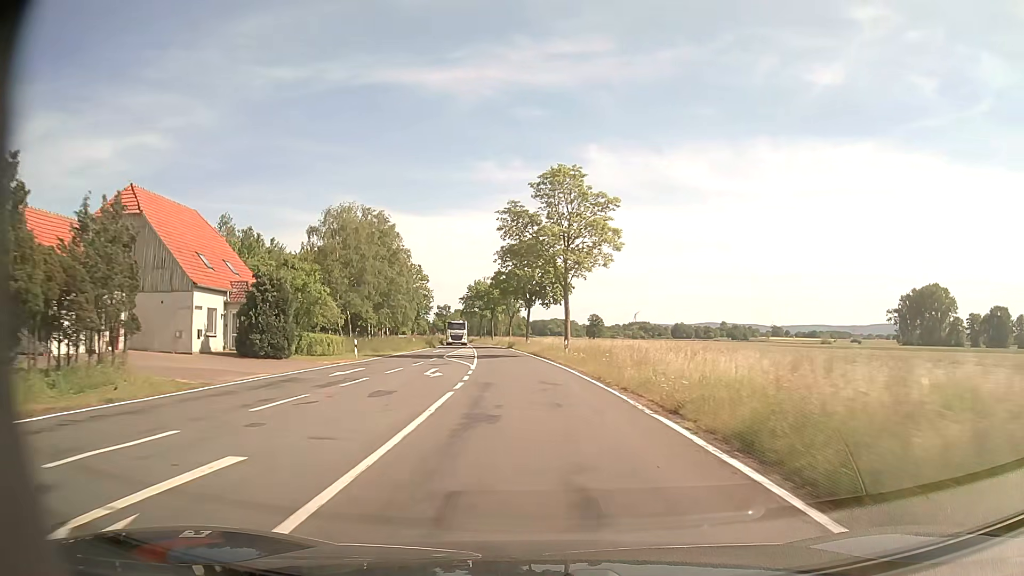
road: tertiary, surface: asphalt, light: Day
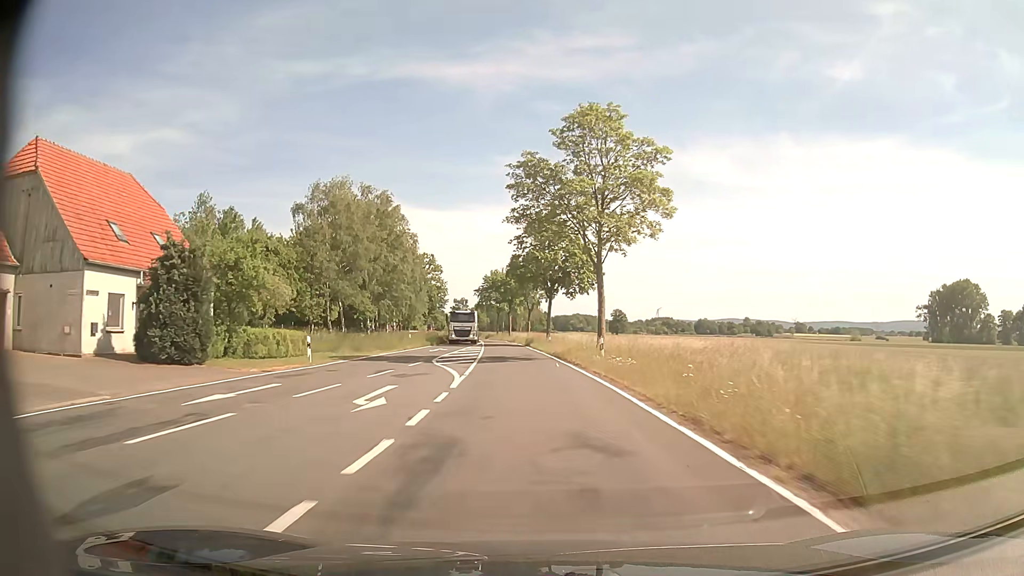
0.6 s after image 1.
(-0.1, +10.7) m; -1°
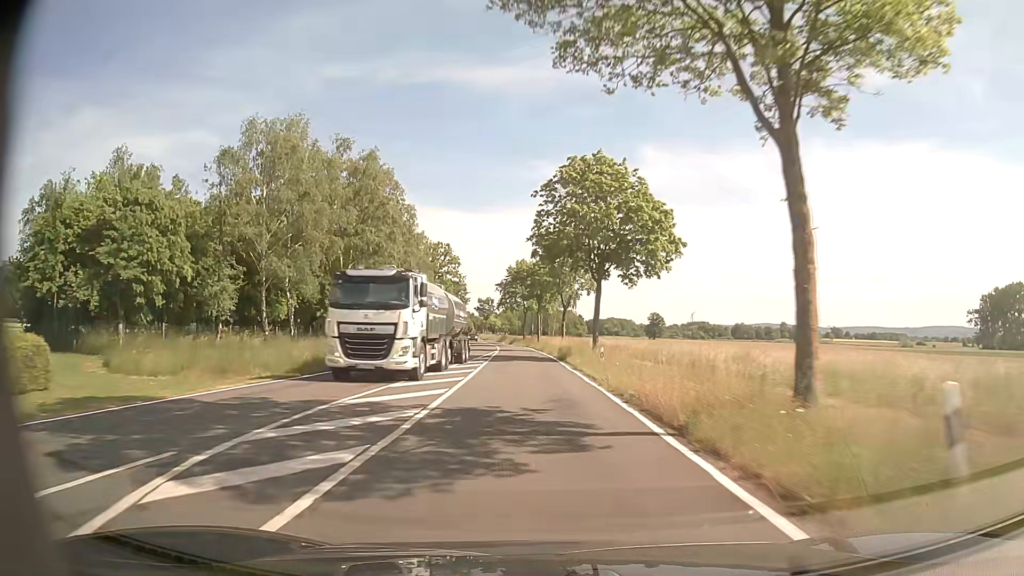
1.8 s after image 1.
(-0.7, +21.5) m; -3°
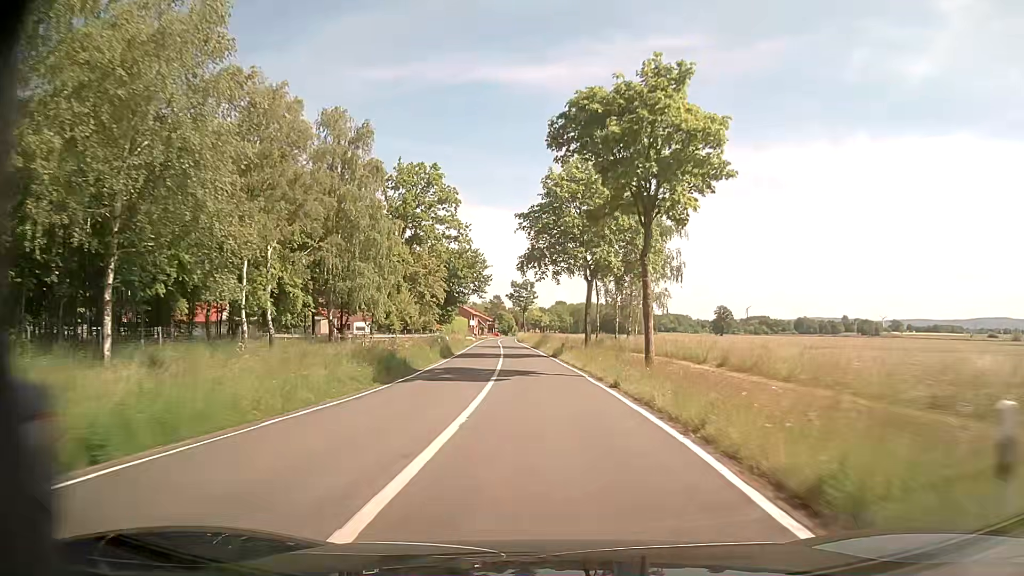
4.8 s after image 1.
(-2.1, +53.7) m; -4°
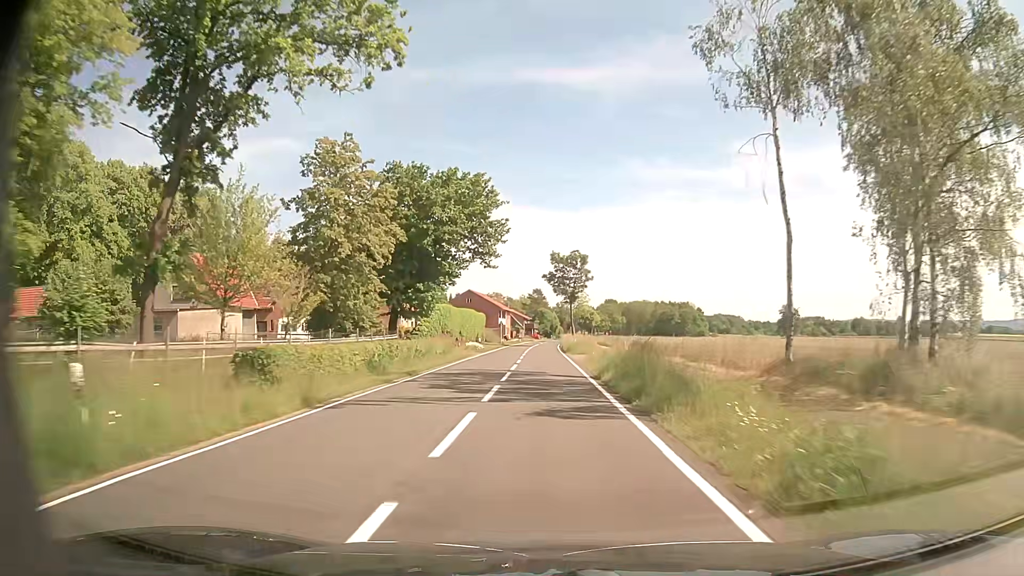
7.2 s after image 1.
(-1.5, +43.0) m; -4°
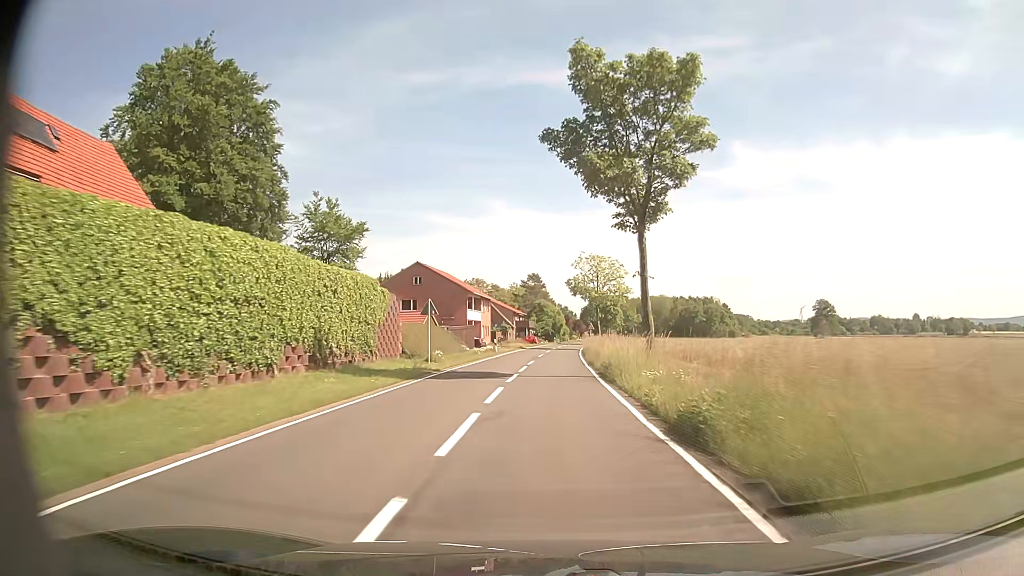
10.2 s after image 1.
(-0.2, +53.9) m; 0°
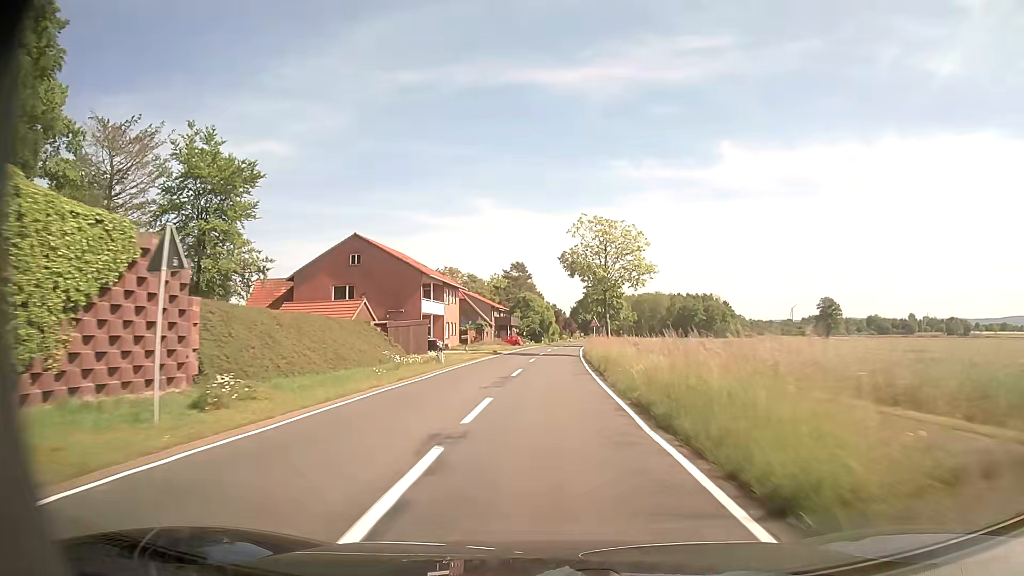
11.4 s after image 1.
(+0.2, +21.6) m; +1°
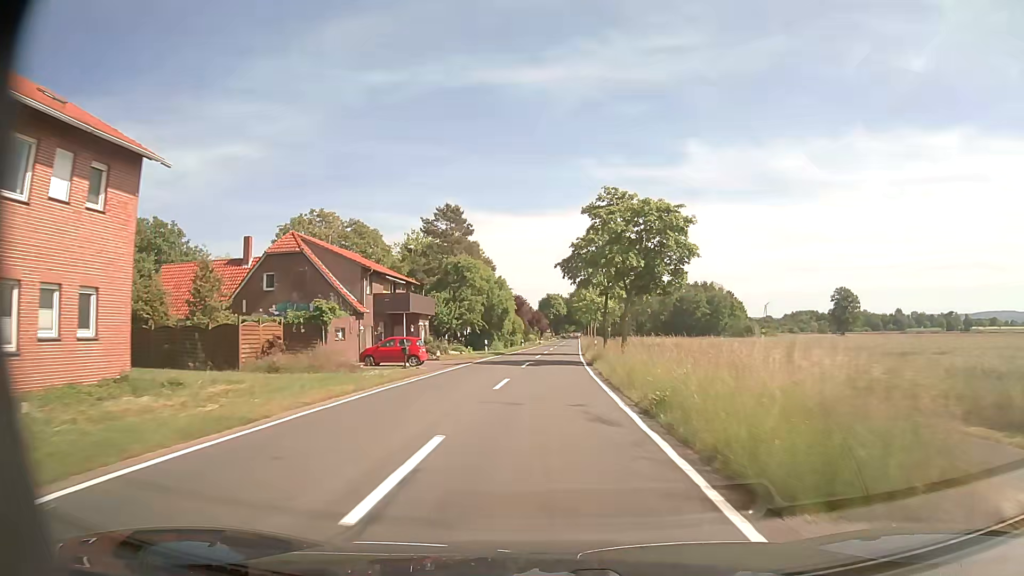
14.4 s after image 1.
(+1.1, +54.0) m; +3°
(0, +10) (0, +20) (0, +30) (0, +40) (+1, +50) (+1, +60) (+1, +70) (+2, +80) (+2, +90) (+3, +100) m
